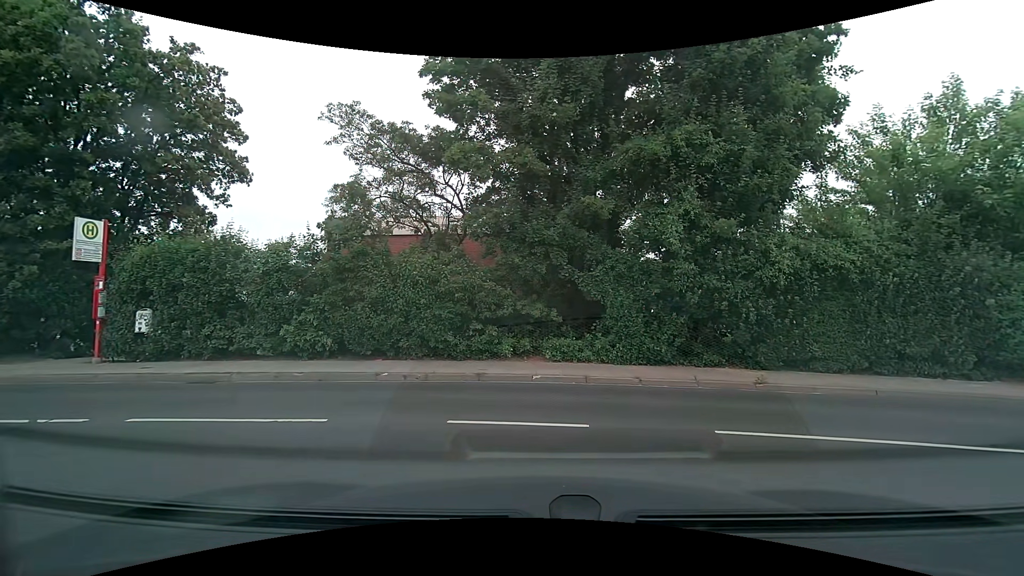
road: service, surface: paving_stones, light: Day
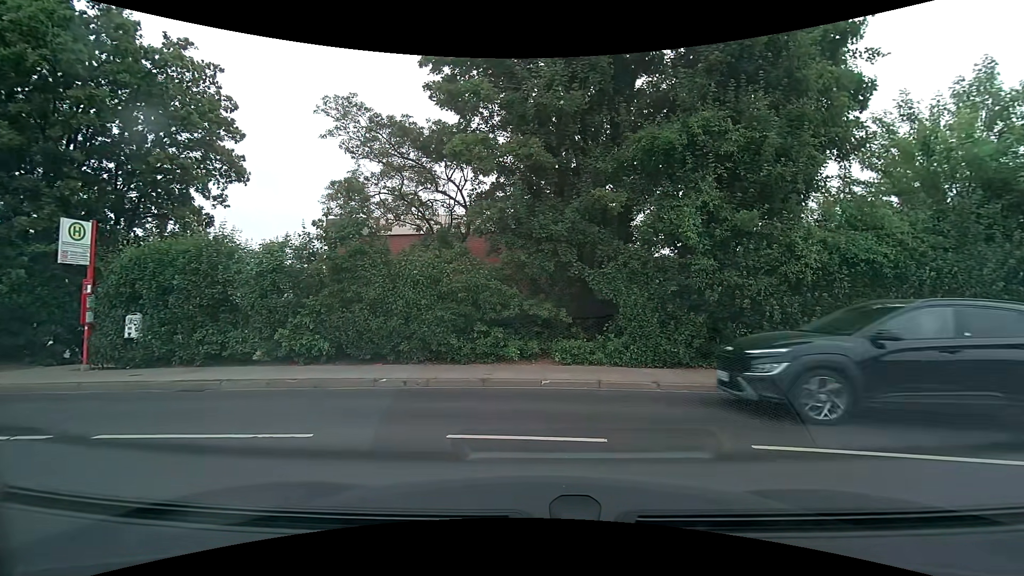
(0.0, +0.7) m; 0°
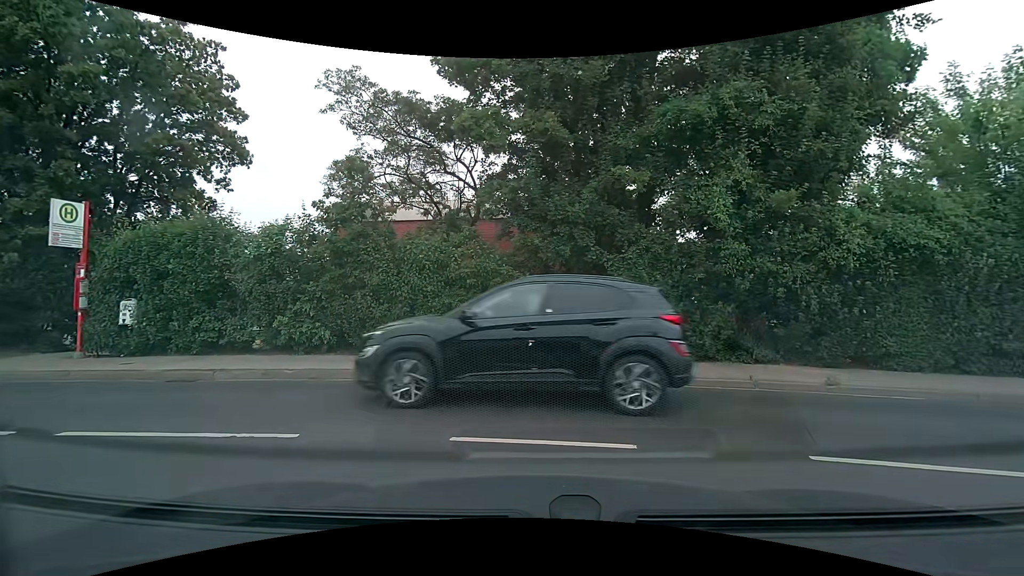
(0.0, +0.7) m; +1°
